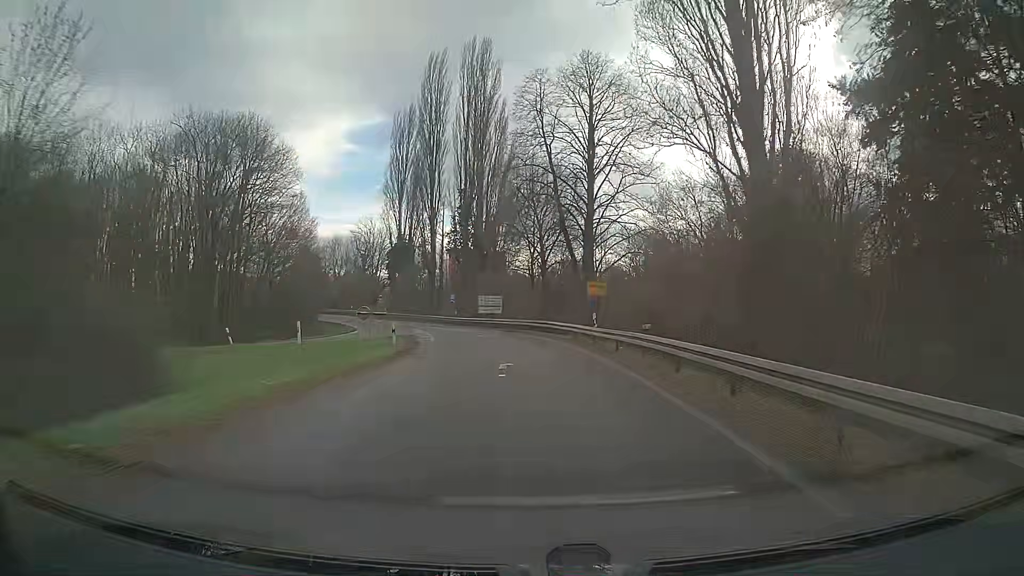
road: trunk_link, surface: asphalt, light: Day
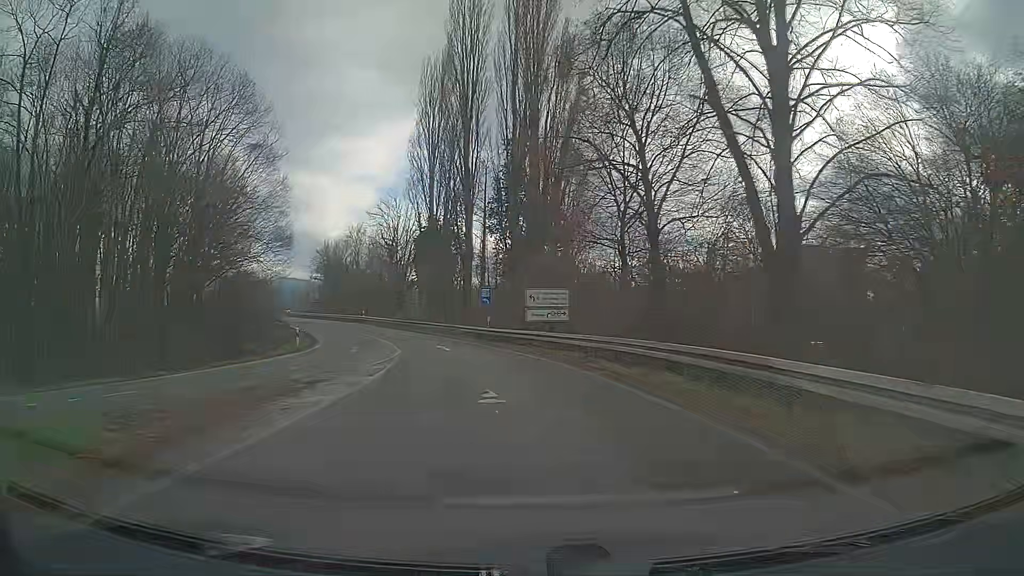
(-1.1, +26.0) m; -7°
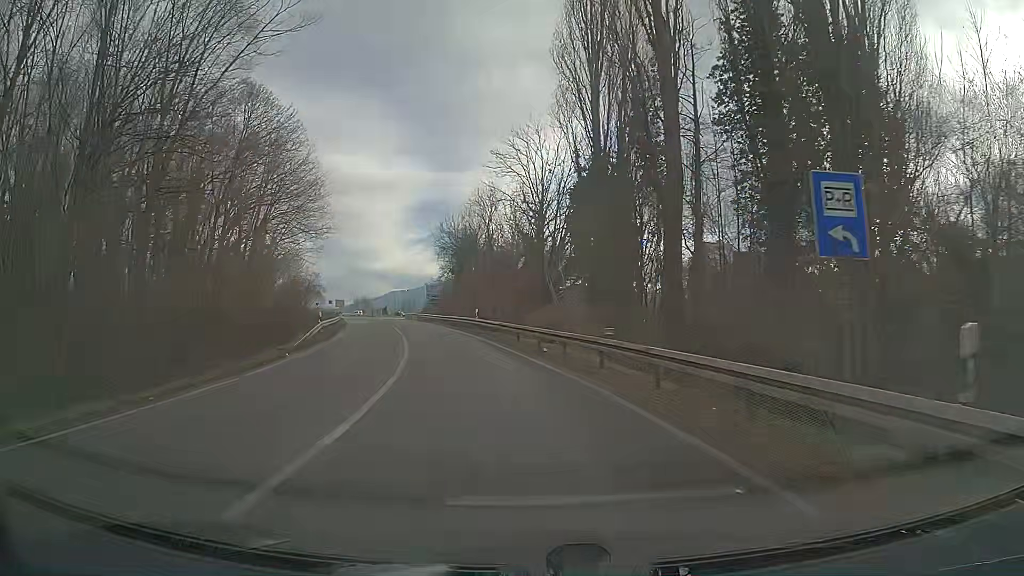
(-3.4, +30.8) m; -14°
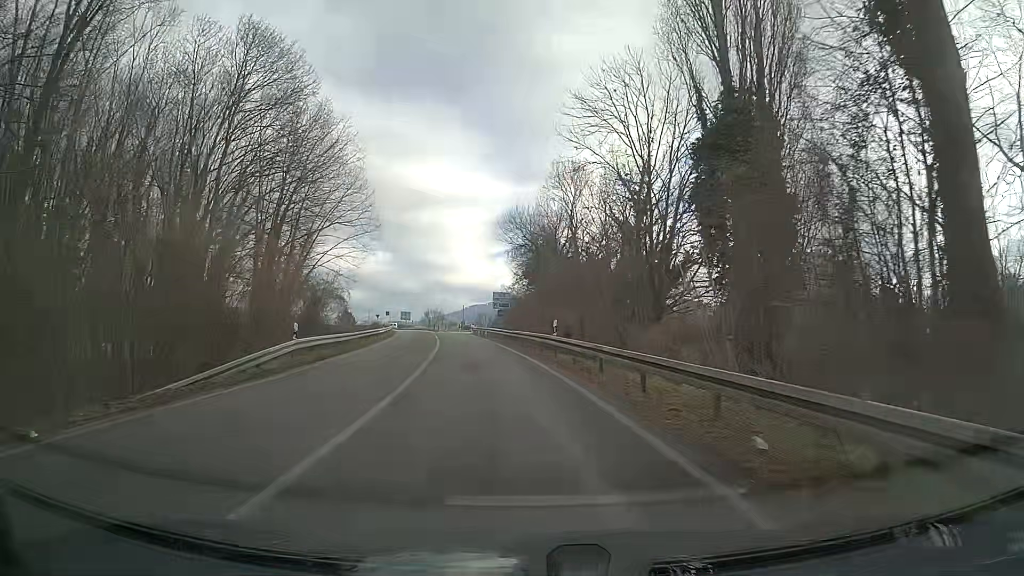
(-0.8, +15.2) m; -6°
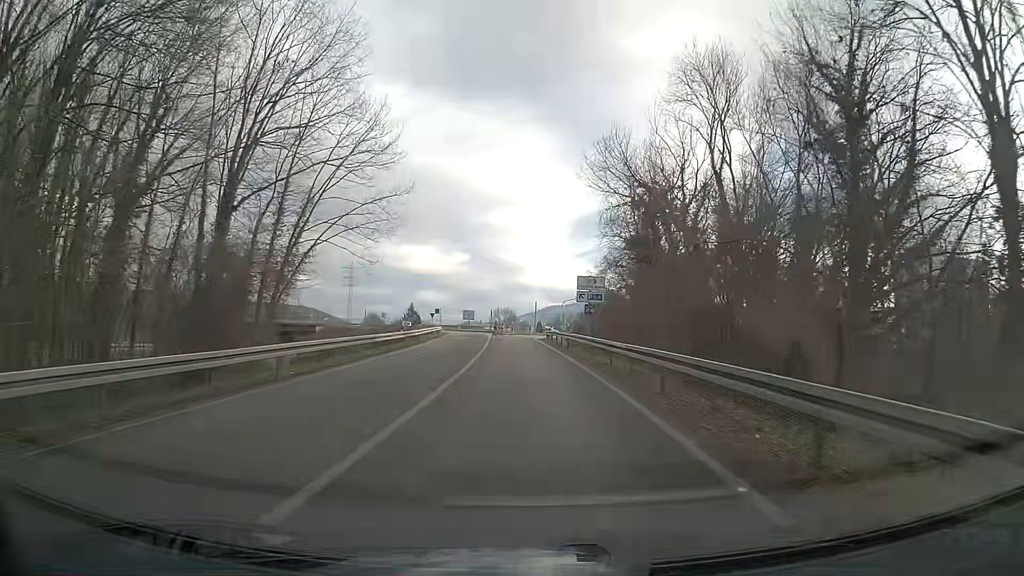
(-1.8, +22.1) m; -8°
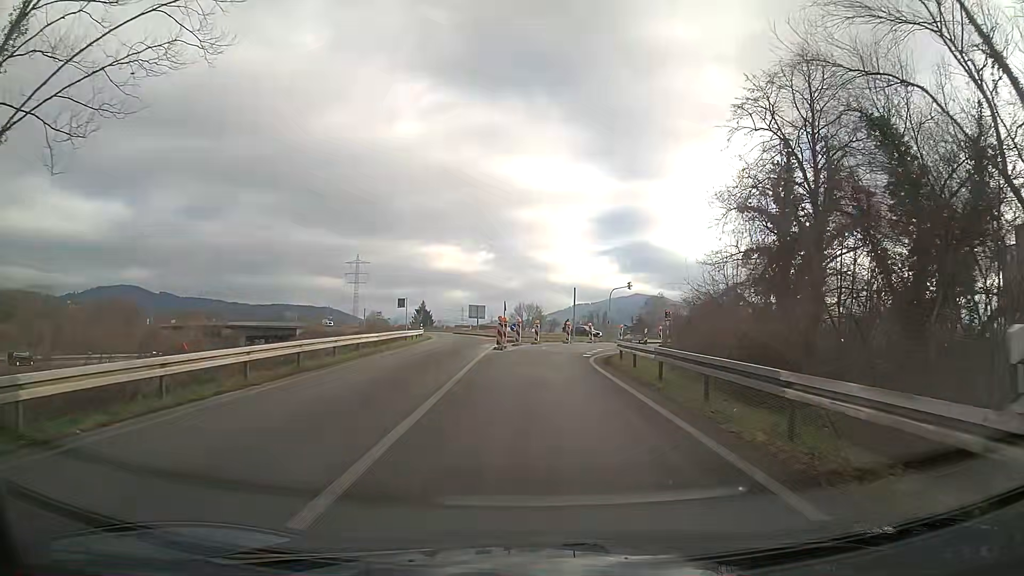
(-0.7, +34.4) m; -2°
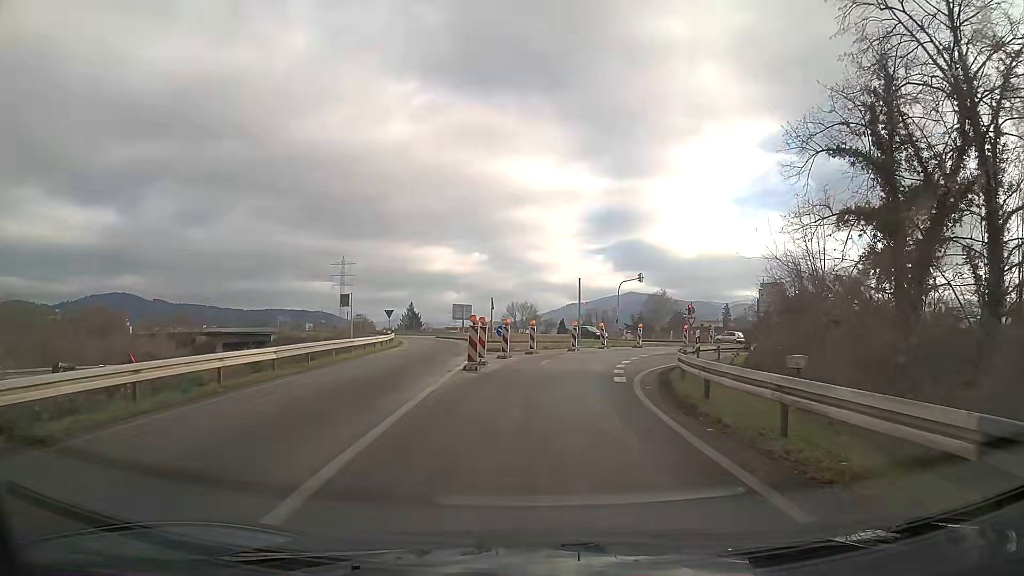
(0.0, +12.0) m; +1°
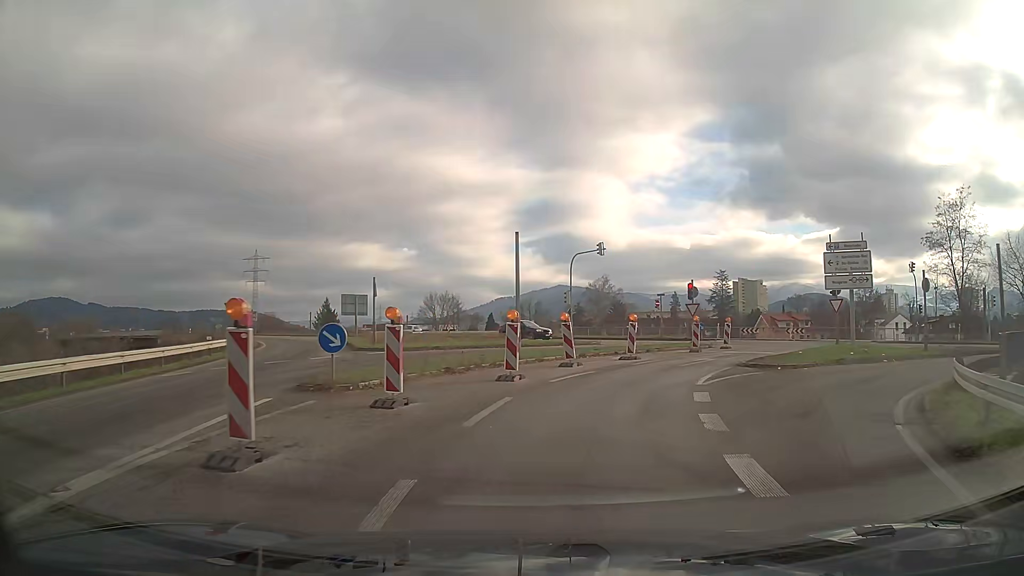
(+0.9, +20.1) m; +6°
